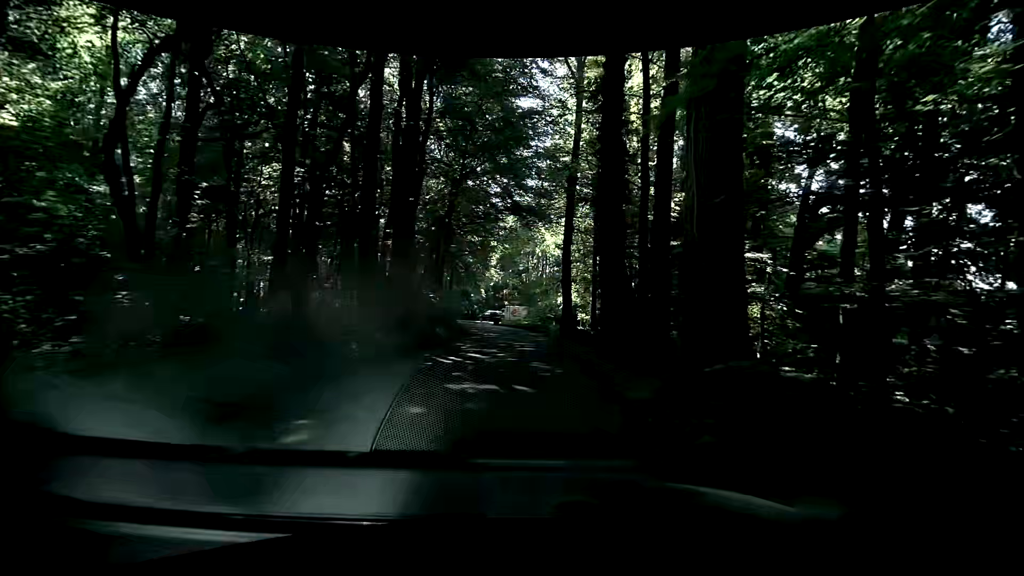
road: residential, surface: asphalt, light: Day
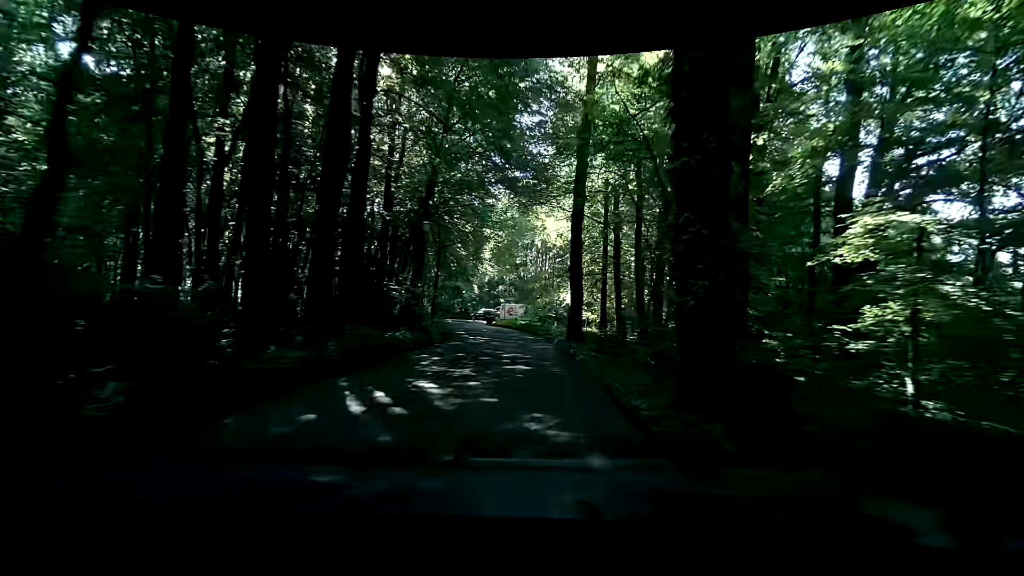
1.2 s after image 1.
(+0.3, +7.4) m; +2°
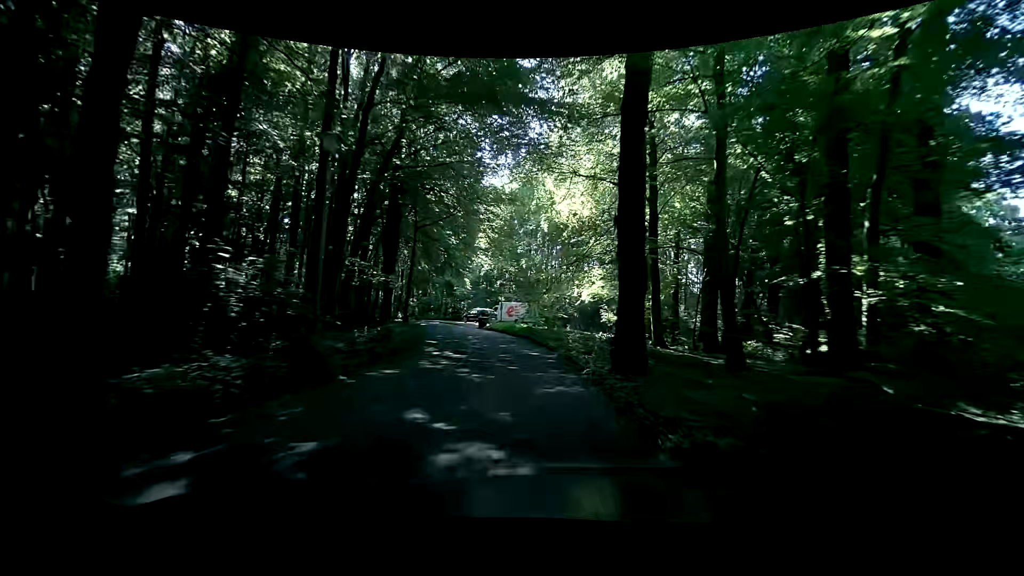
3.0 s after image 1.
(0.0, +11.5) m; 0°
